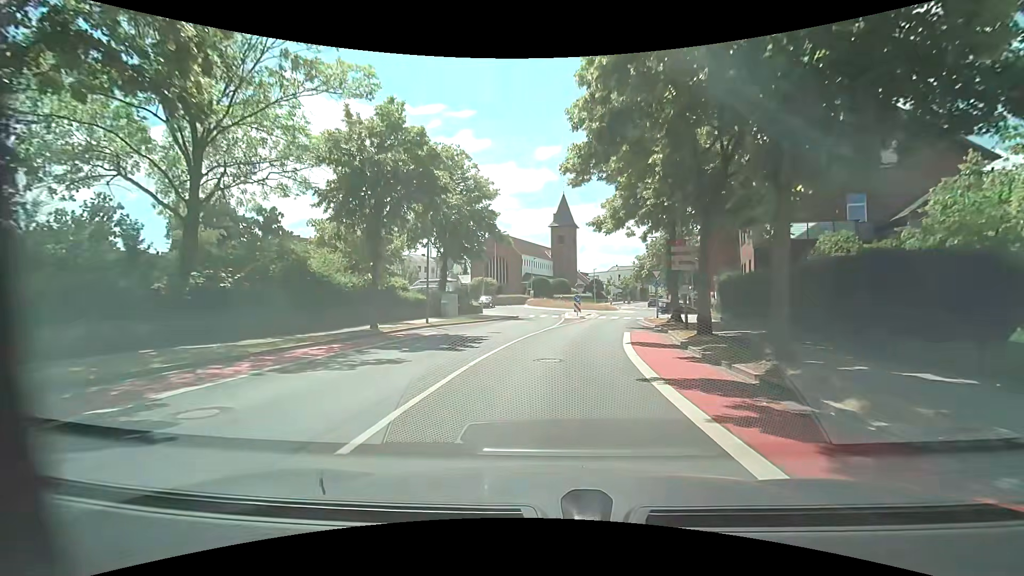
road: unclassified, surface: asphalt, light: Day
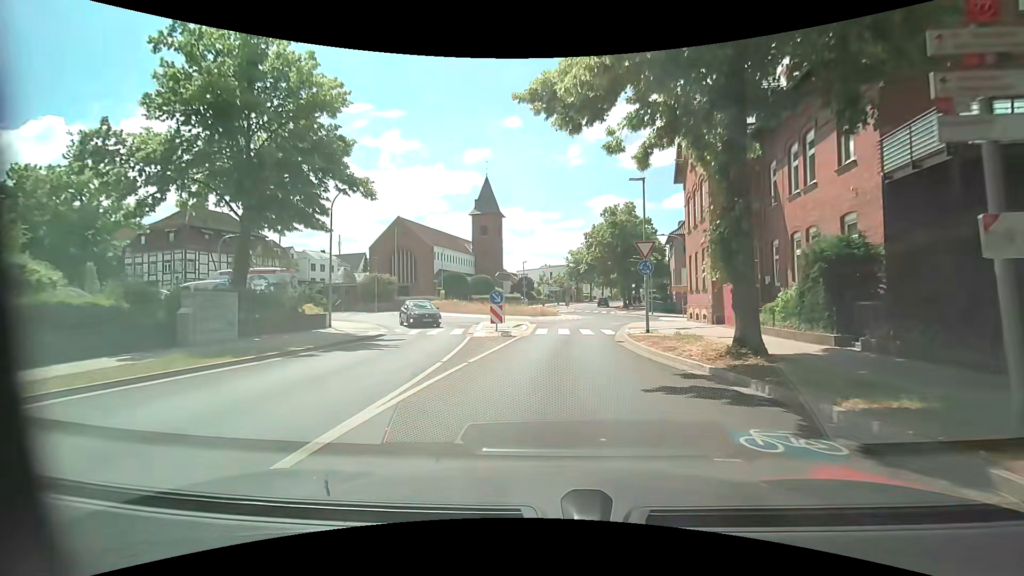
(+1.5, +18.9) m; +9°
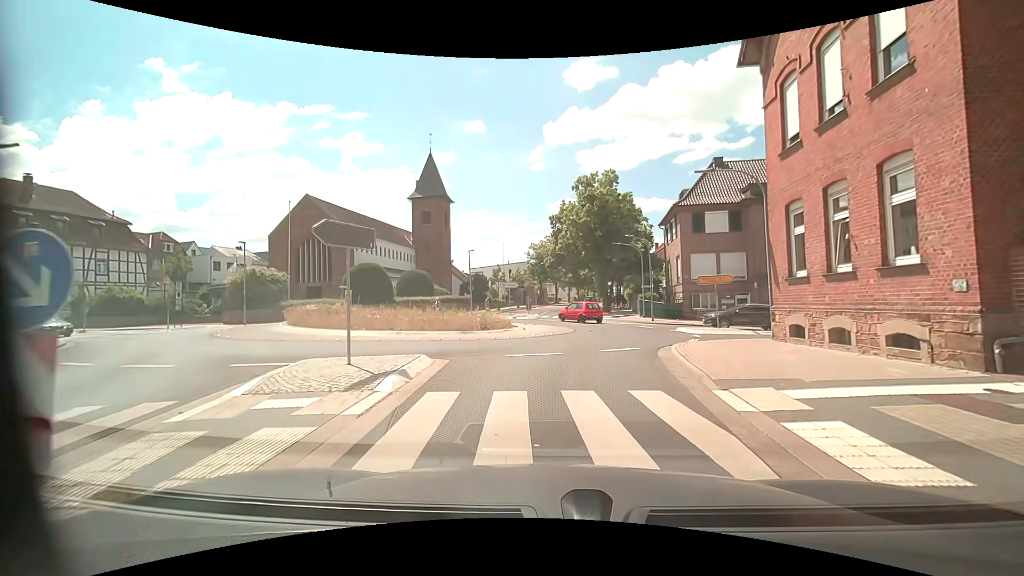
(+0.7, +17.2) m; +4°
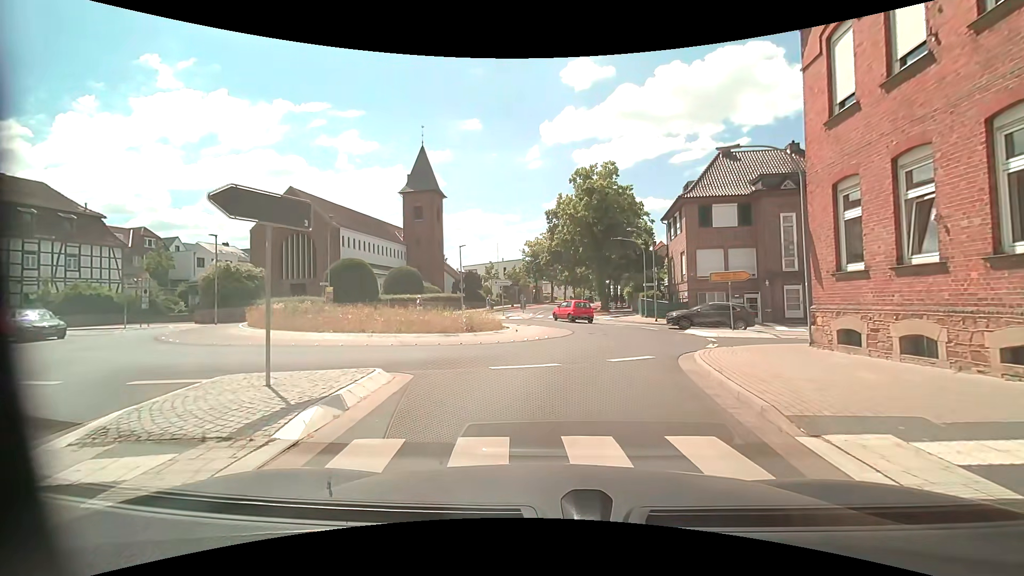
(0.0, +2.7) m; -1°
